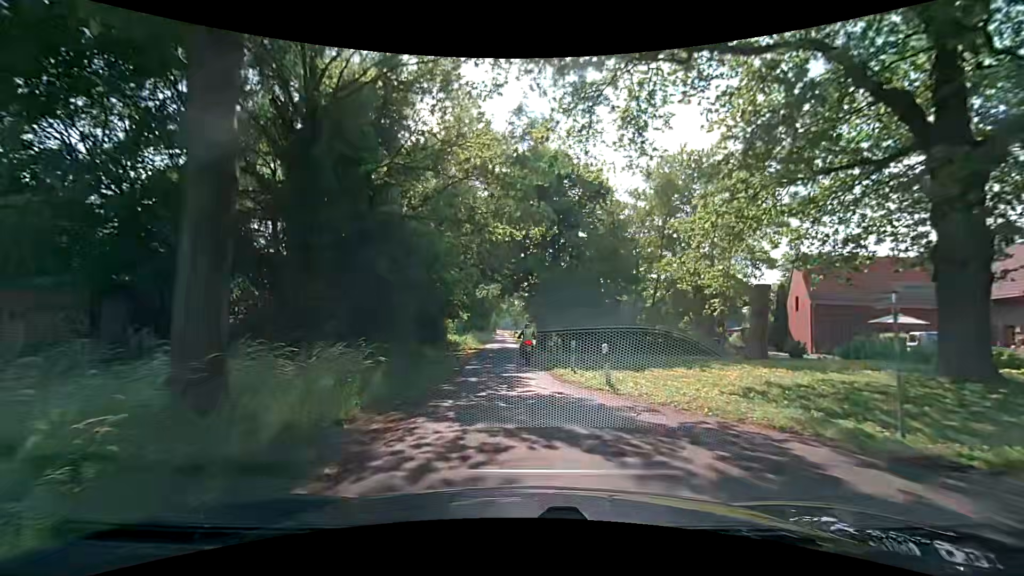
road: unclassified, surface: asphalt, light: Day
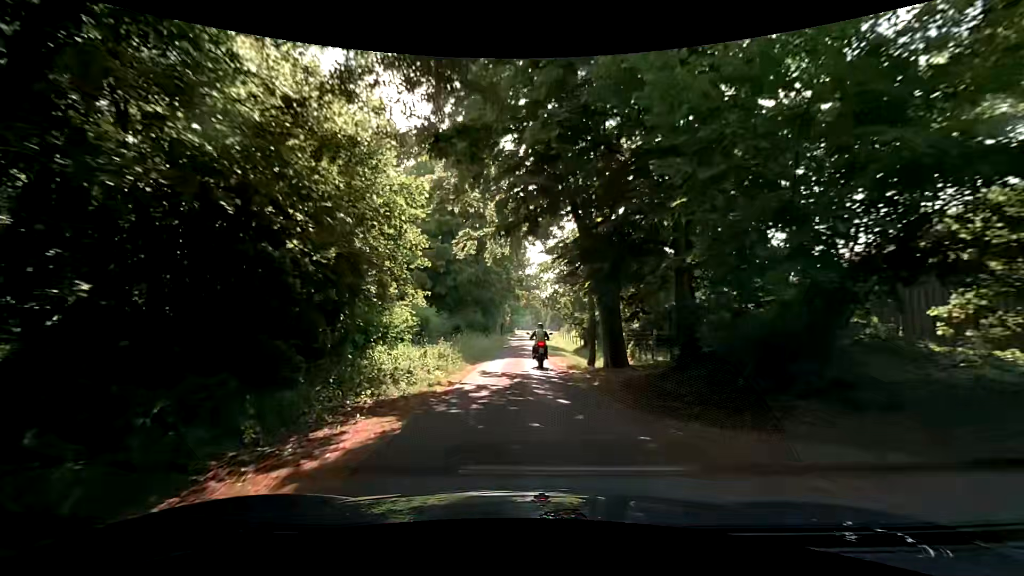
(-0.5, +25.7) m; -2°
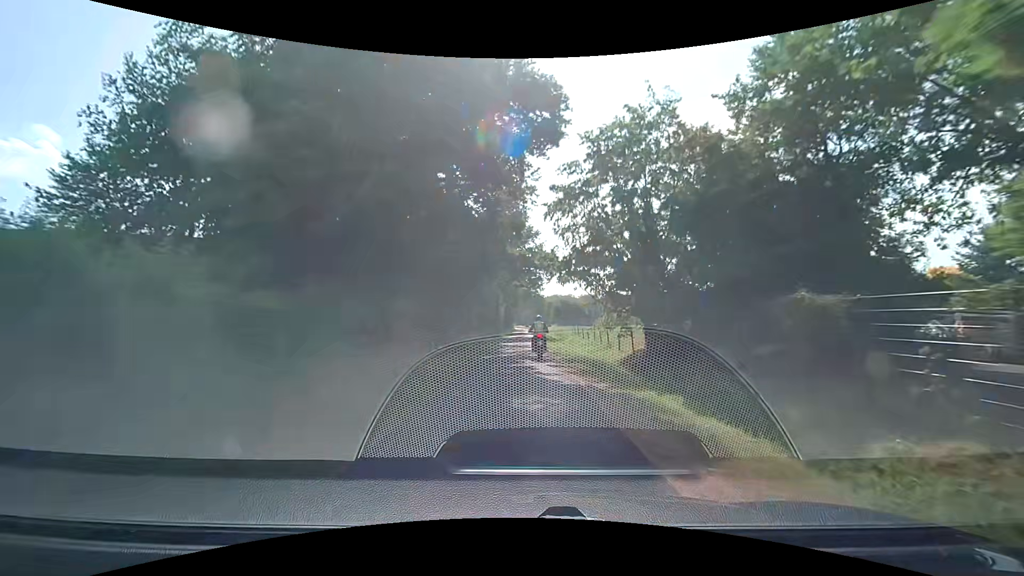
(0.0, +22.0) m; 0°
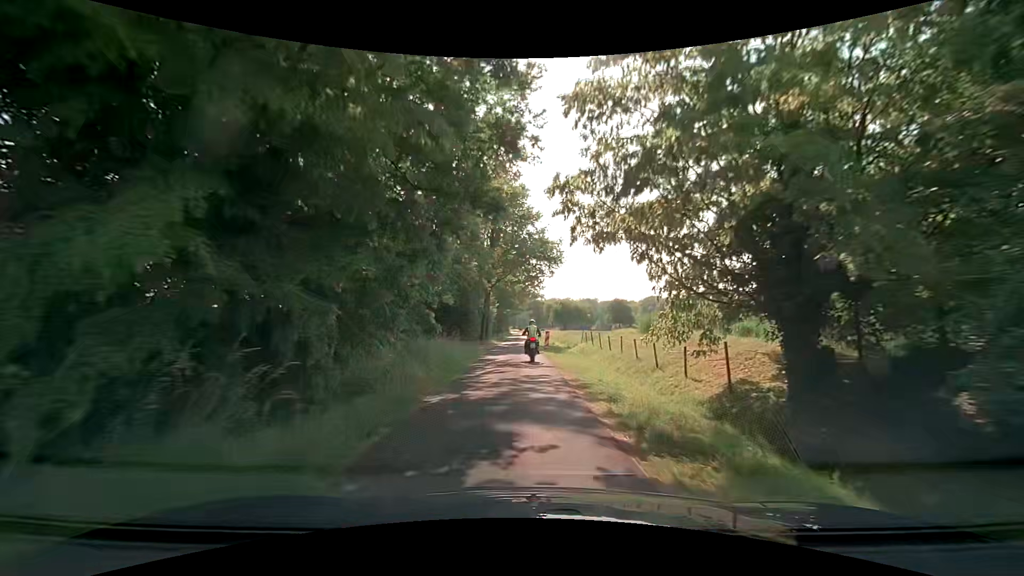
(0.0, +11.5) m; +1°
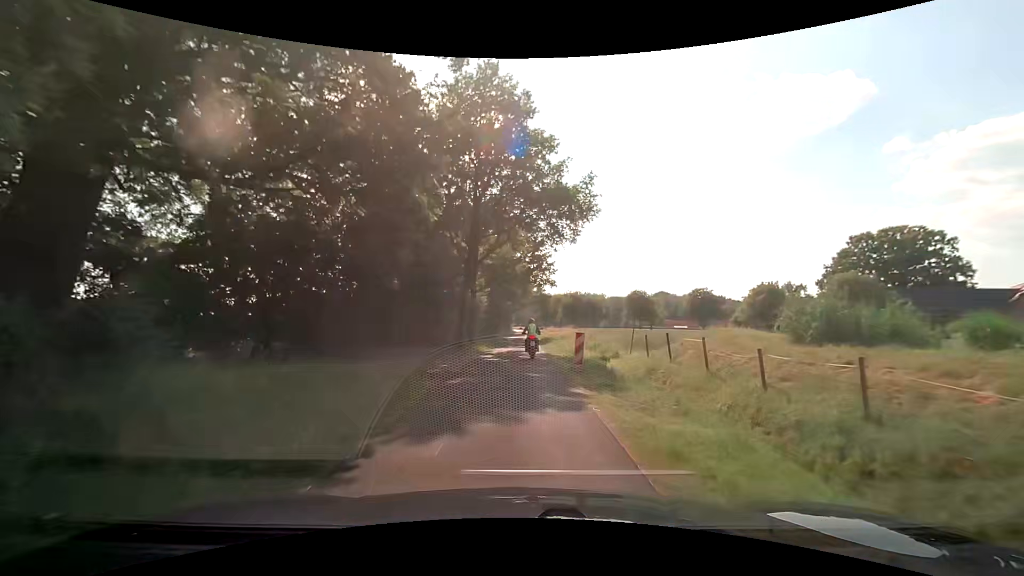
(-0.3, +18.2) m; -2°
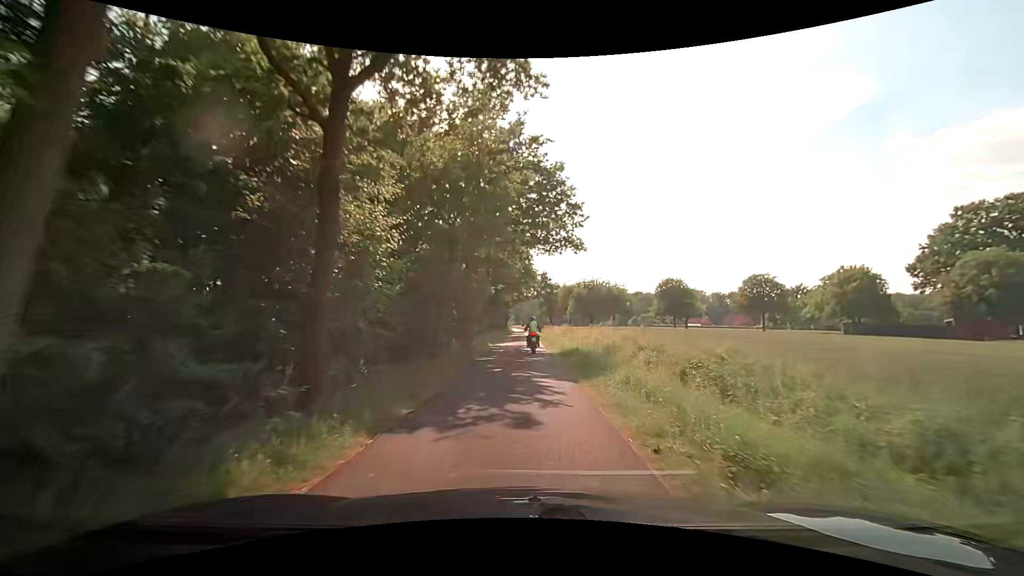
(+0.3, +25.0) m; +1°
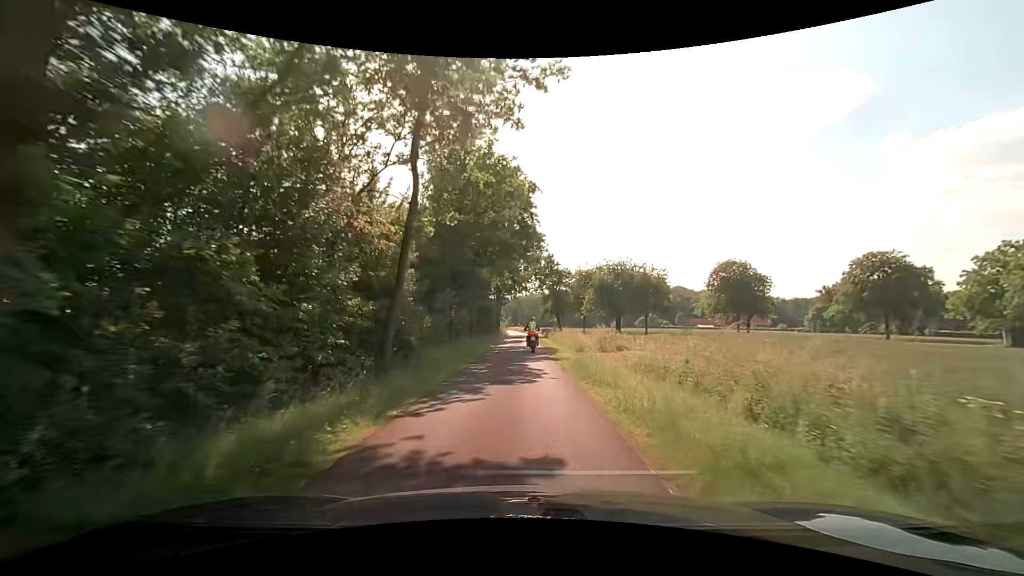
(0.0, +26.1) m; 0°
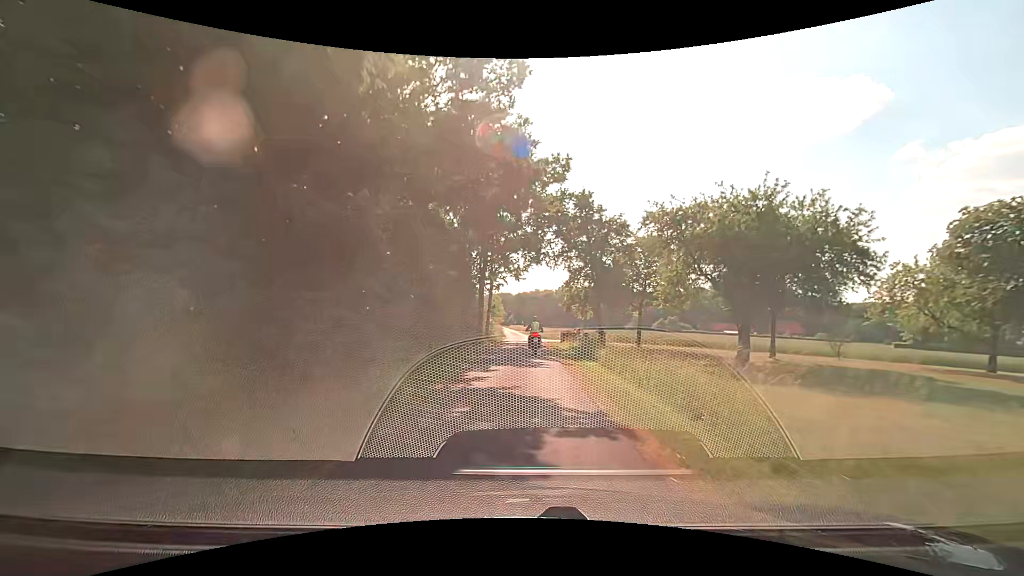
(+0.2, +33.3) m; +1°
(0, +10) (0, +20) (0, +30) (0, +40) (0, +50) (-1, +60) (-1, +70) (-2, +80) (-2, +90) (-3, +100) m
